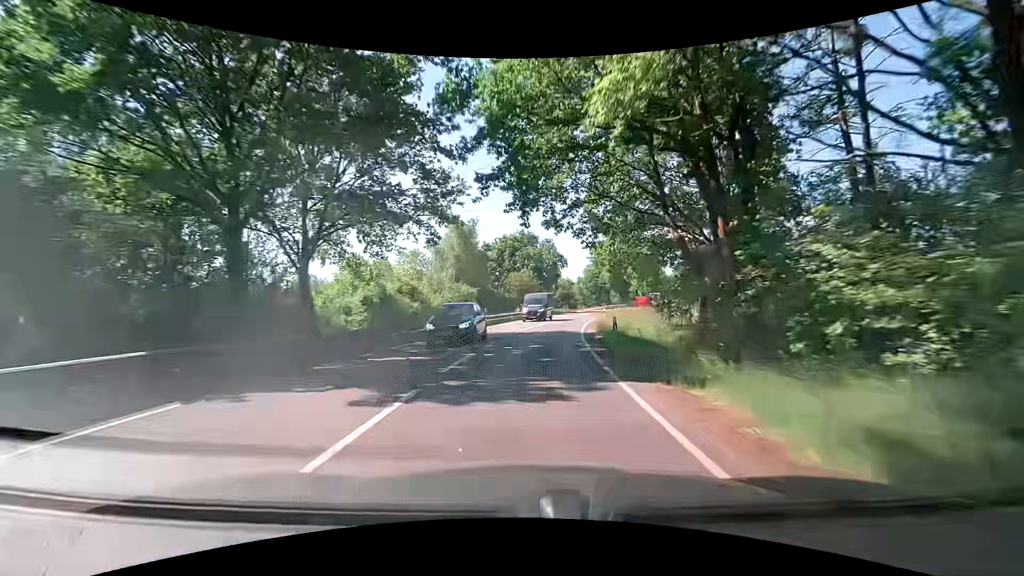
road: secondary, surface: asphalt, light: Day
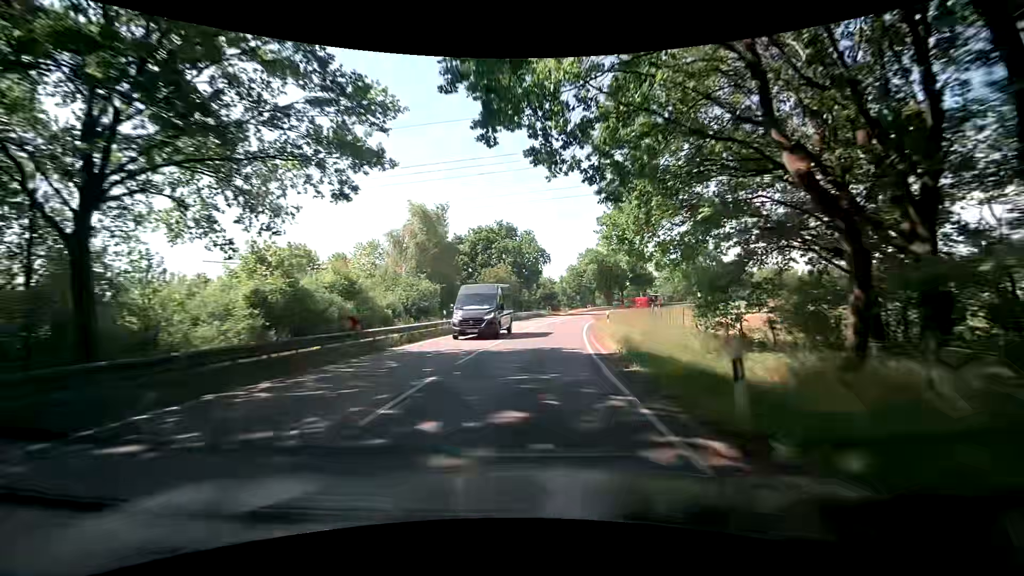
(+0.2, +10.5) m; +2°
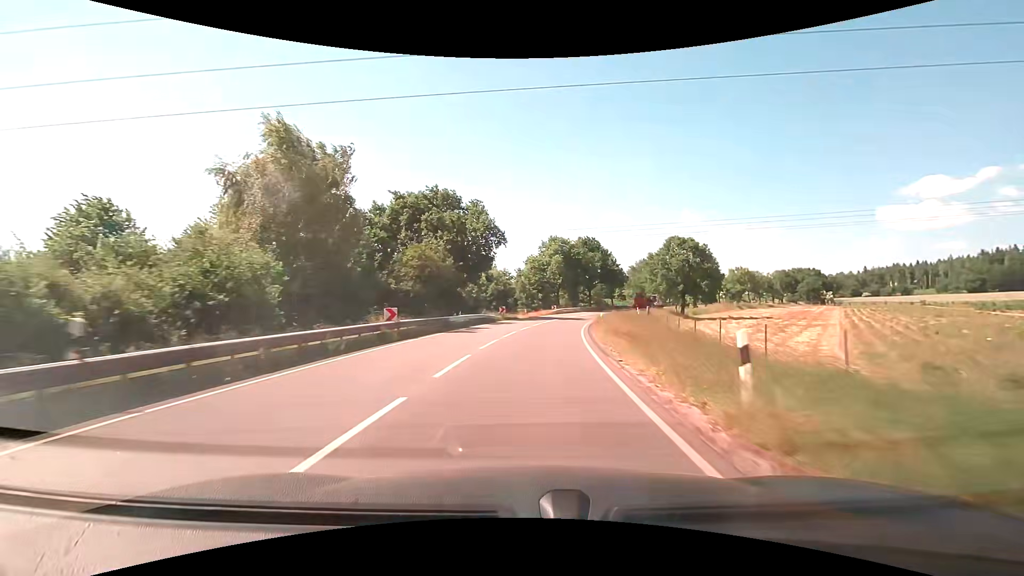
(+0.8, +20.9) m; +5°
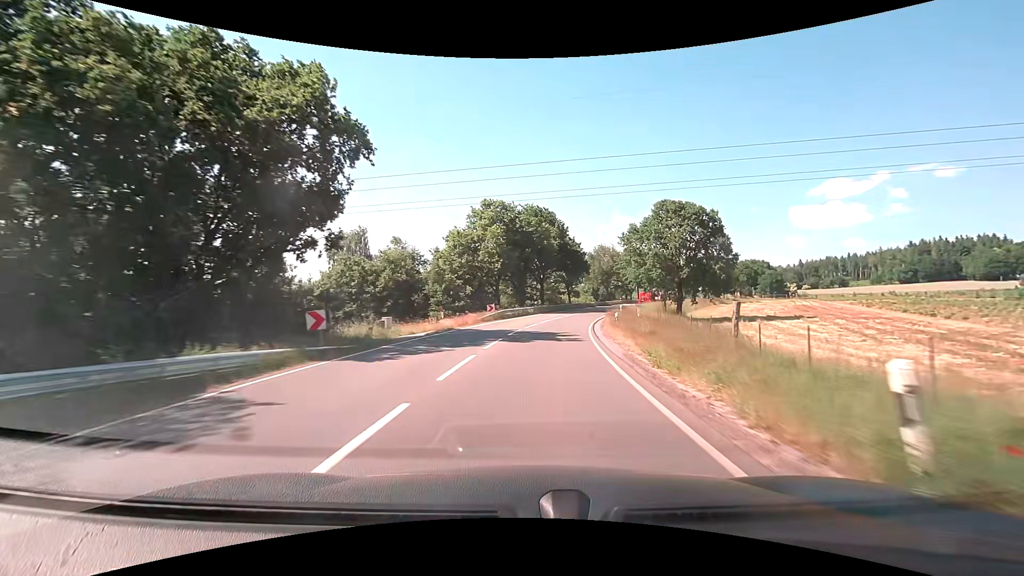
(+2.0, +31.1) m; +7°
(0, +10) (+1, +20) (+2, +30) (+4, +40) (+6, +50) (+8, +59) (+12, +69) (+15, +78) (+19, +87) (+23, +97) m
